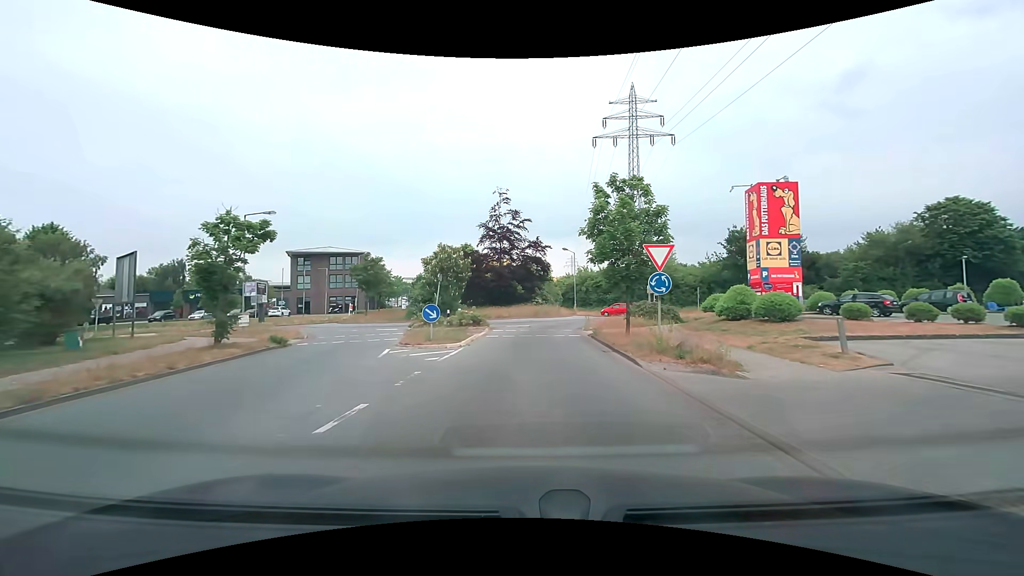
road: residential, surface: asphalt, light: Day
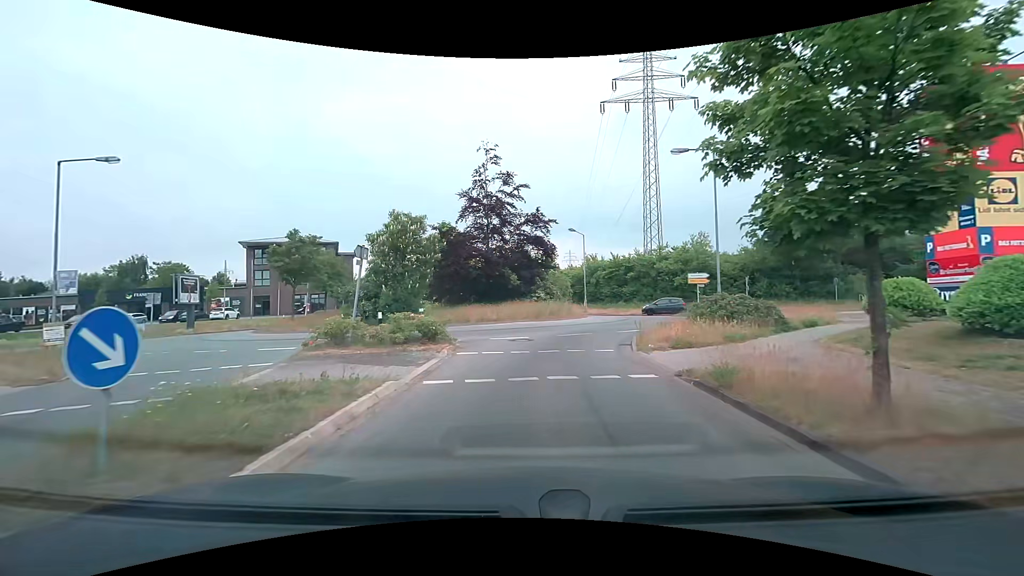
(0.0, +12.6) m; 0°
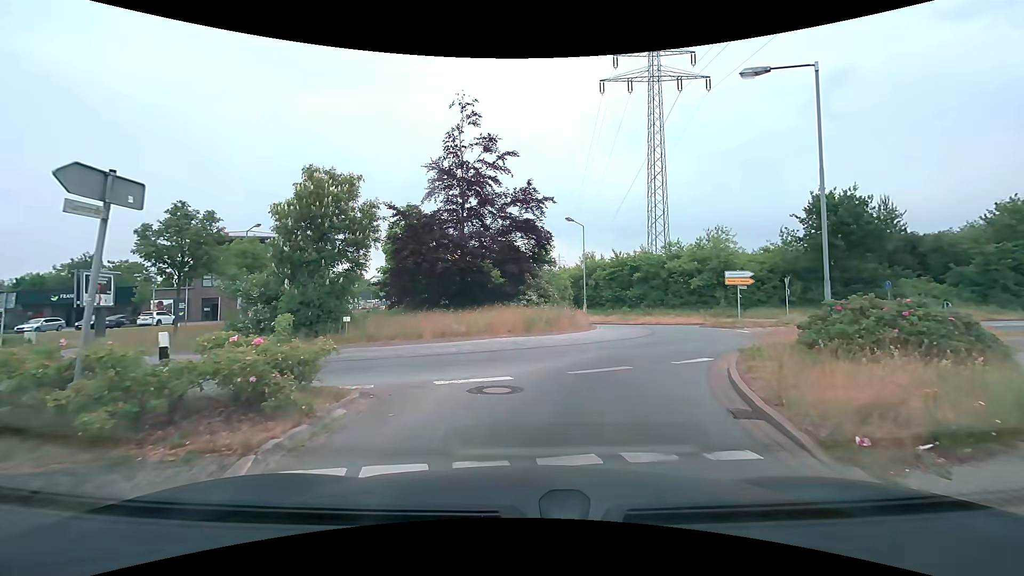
(+0.1, +8.4) m; +2°
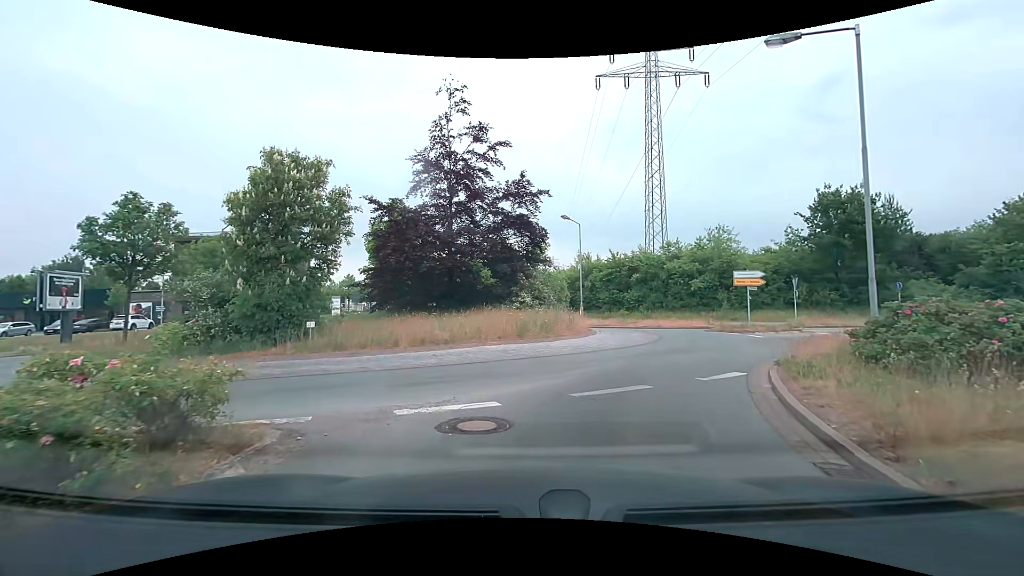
(0.0, +2.0) m; 0°
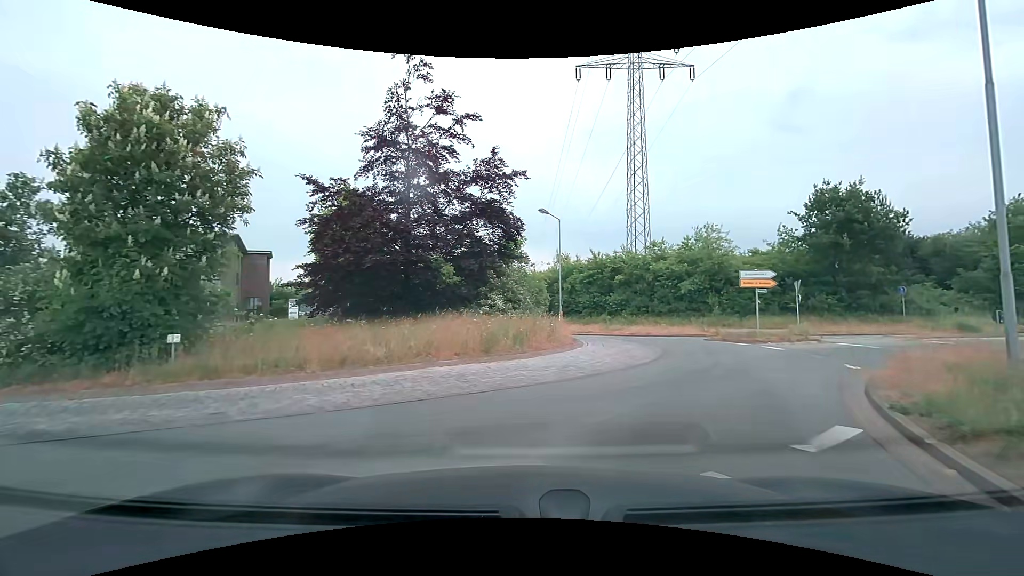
(+0.1, +4.1) m; +3°
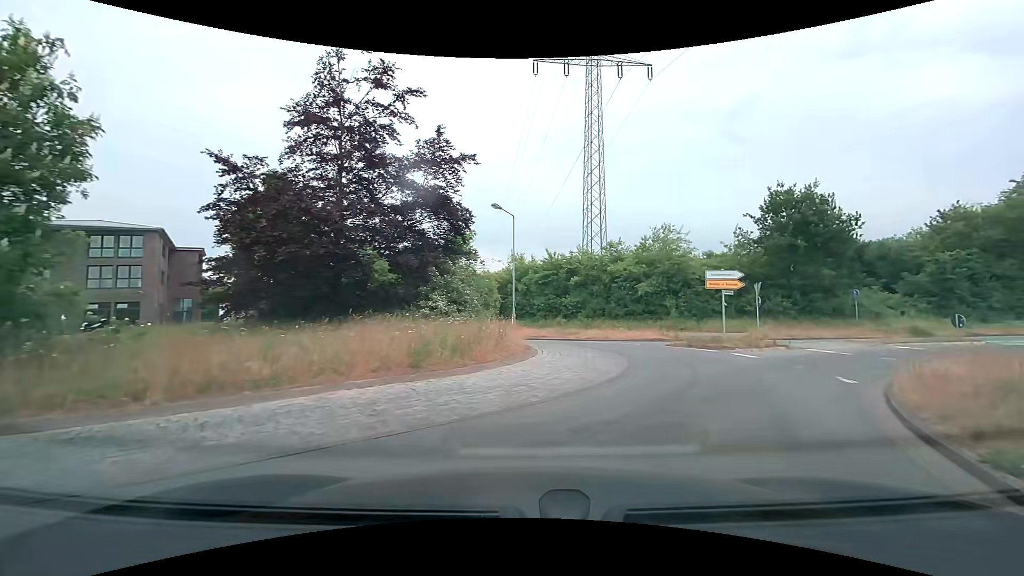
(+0.1, +2.4) m; +5°
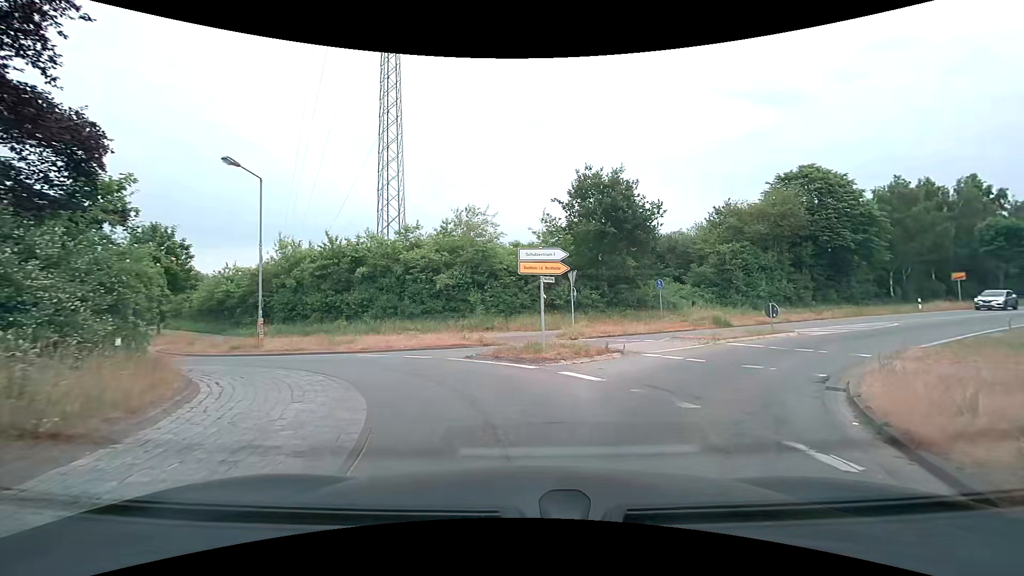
(+1.6, +7.3) m; +23°
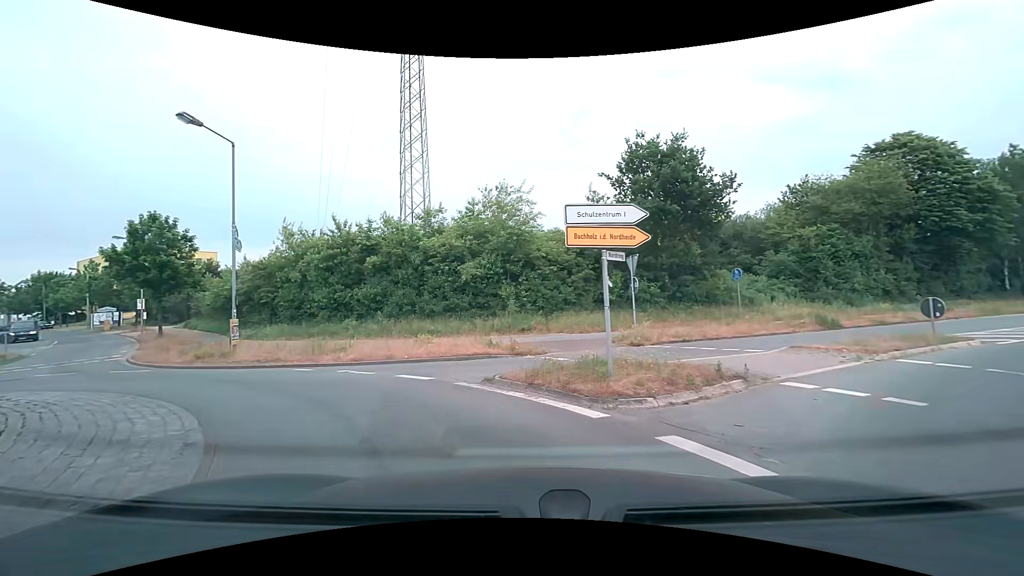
(-0.1, +5.4) m; -5°
(-3, +9) (-11, +15) (-19, +21) (-25, +29) (-31, +37) (-38, +44) (-45, +51) (-53, +58) (-60, +64) (-68, +70) m
